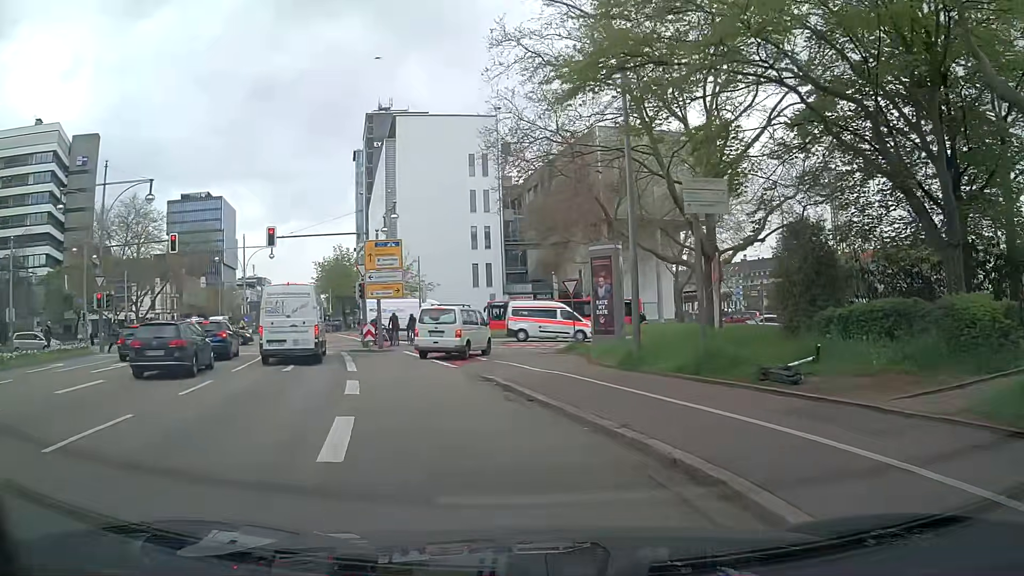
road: secondary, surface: asphalt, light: Day
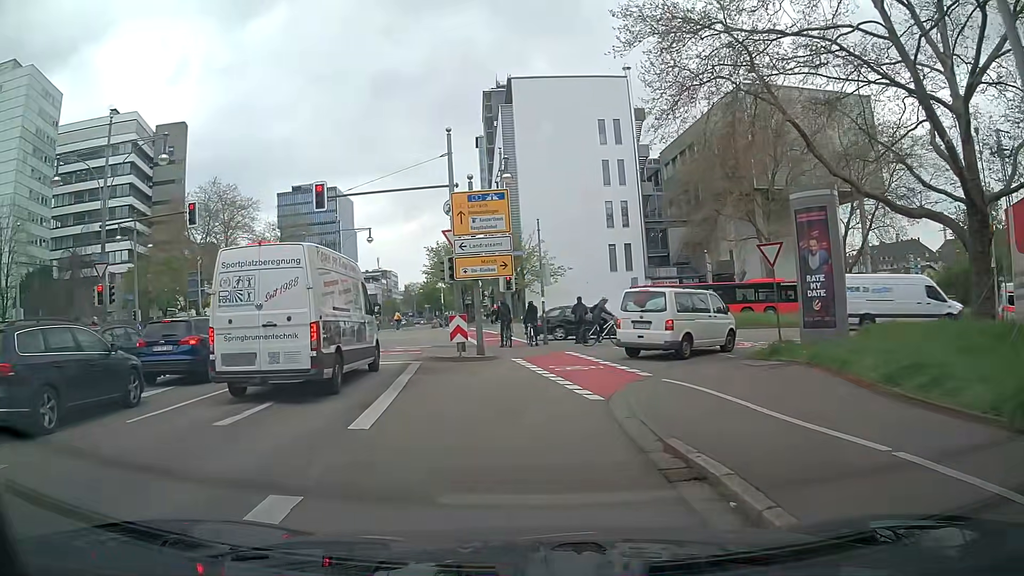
(-0.9, +10.6) m; -12°
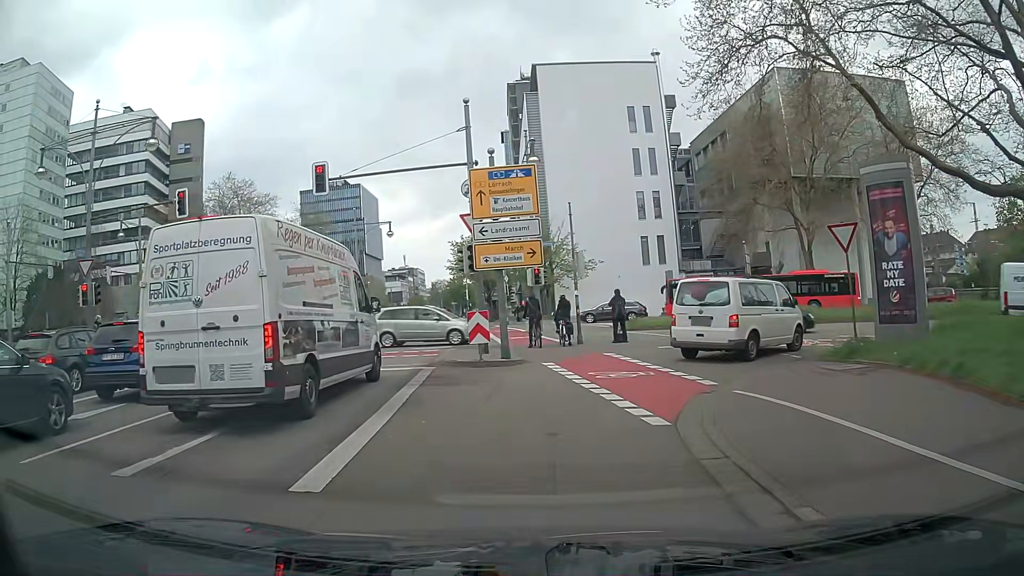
(0.0, +2.9) m; -1°
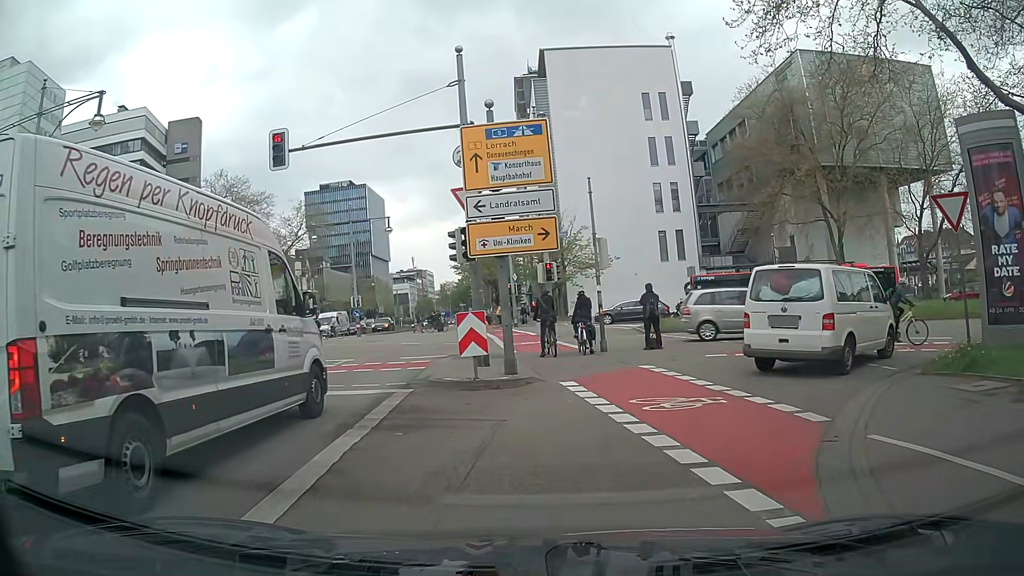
(-0.1, +4.2) m; -3°
